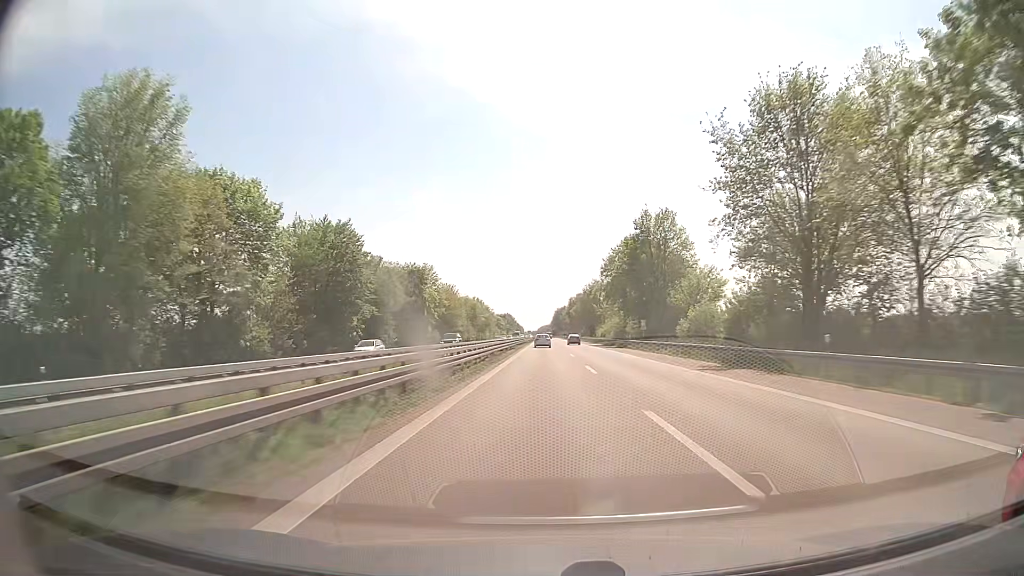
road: trunk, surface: asphalt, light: Day
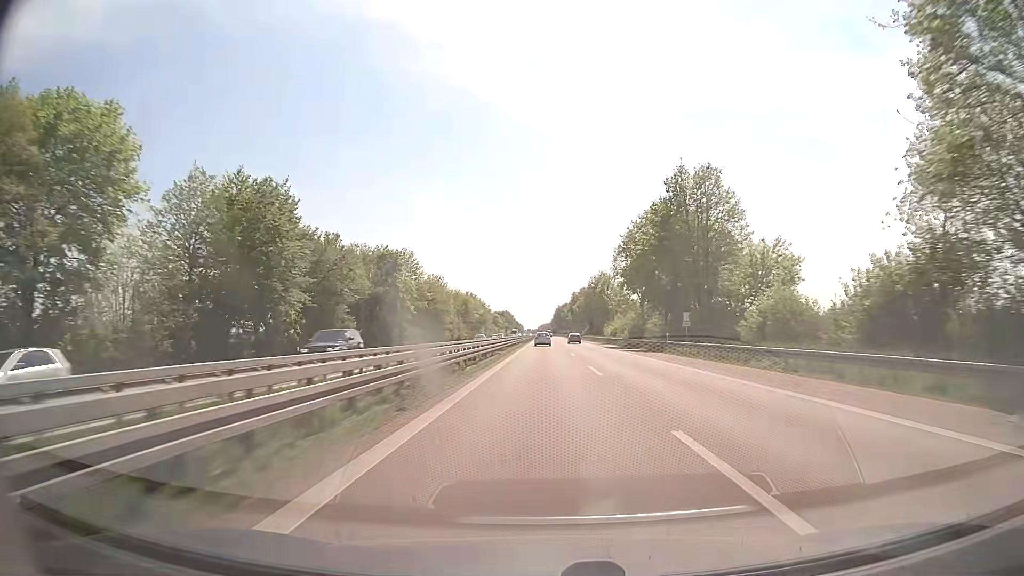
(0.0, +20.4) m; 0°
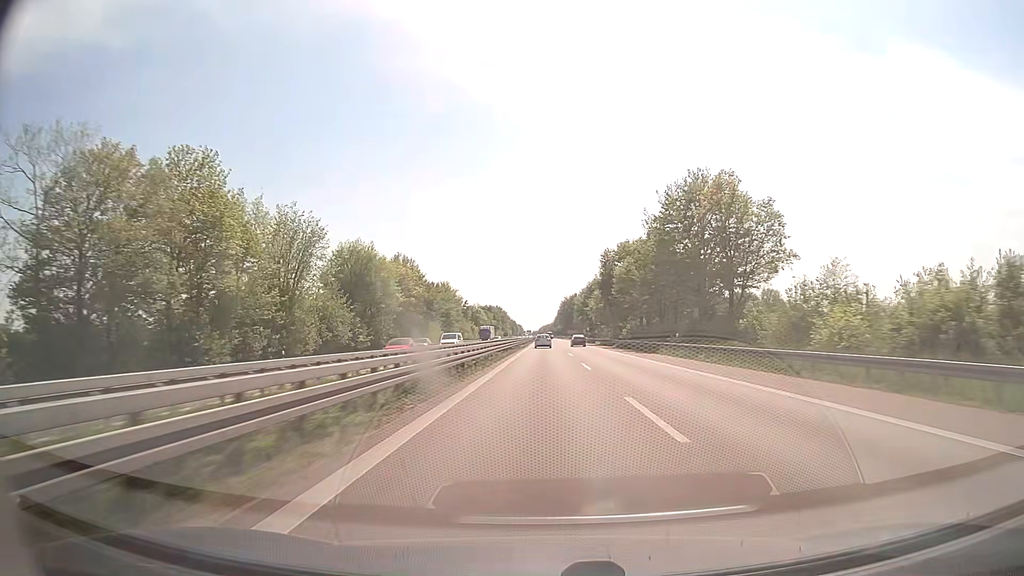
(+0.1, +102.2) m; 0°
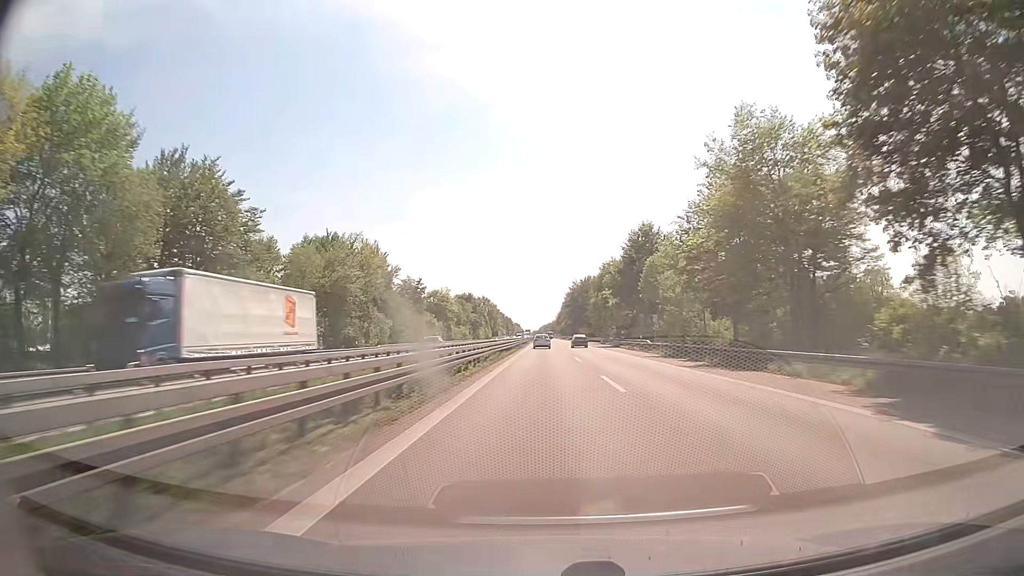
(0.0, +82.2) m; 0°
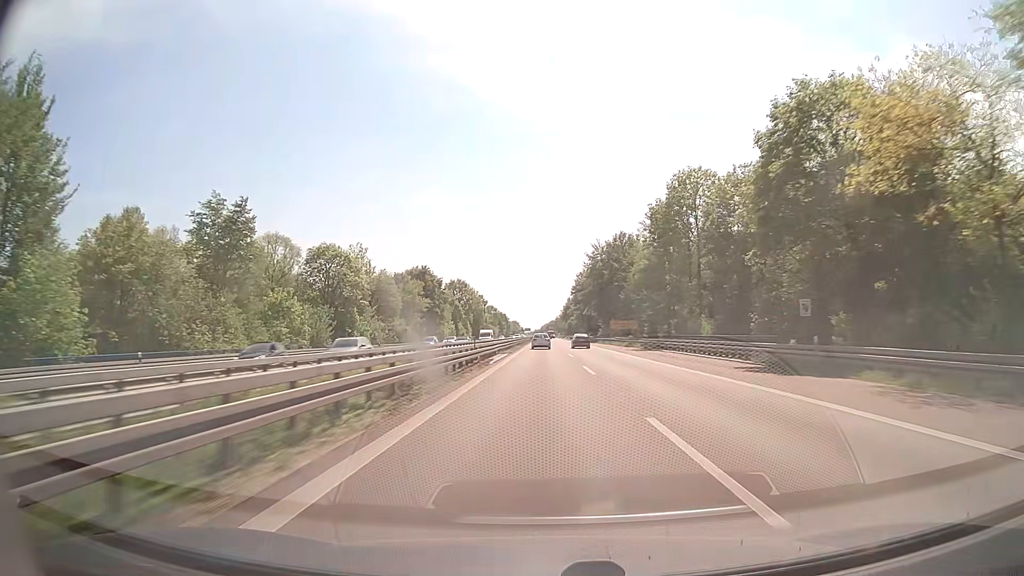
(-0.1, +82.8) m; 0°
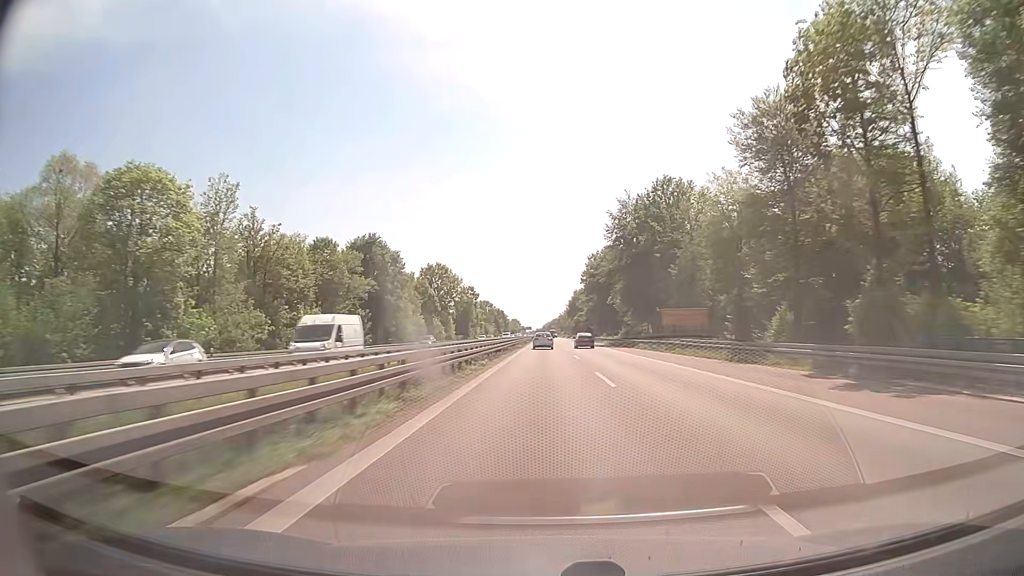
(0.0, +41.4) m; 0°
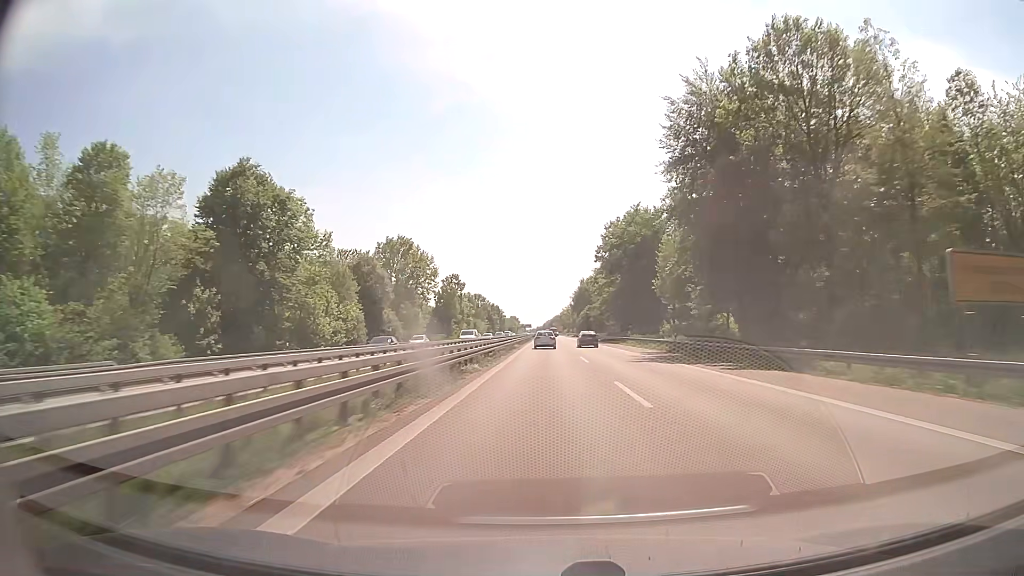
(+0.1, +40.7) m; 0°
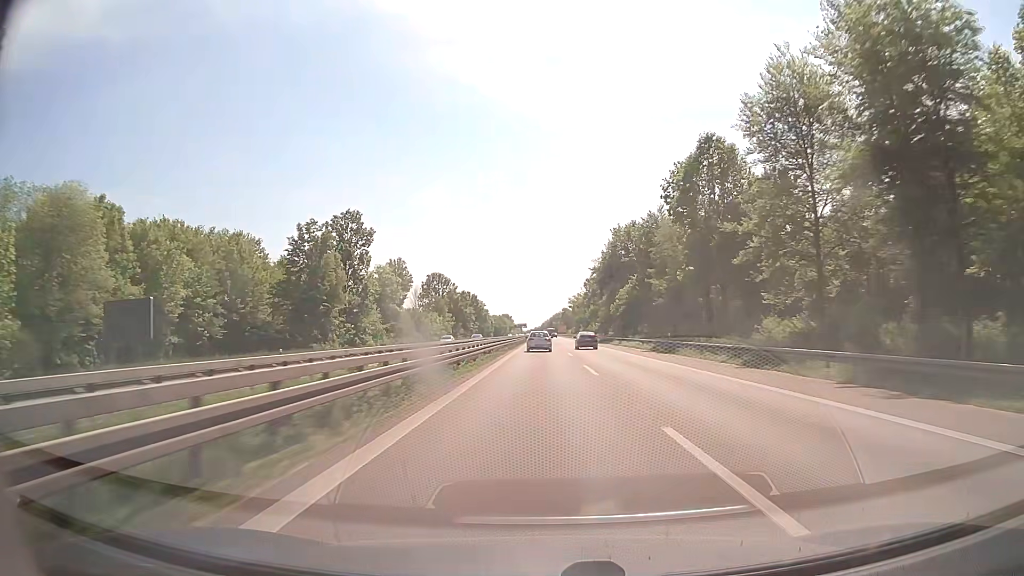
(0.0, +97.8) m; 0°
(0, +10) (0, +20) (0, +30) (0, +40) (0, +50) (0, +60) (0, +70) (0, +80) (0, +90) (0, +100) m
